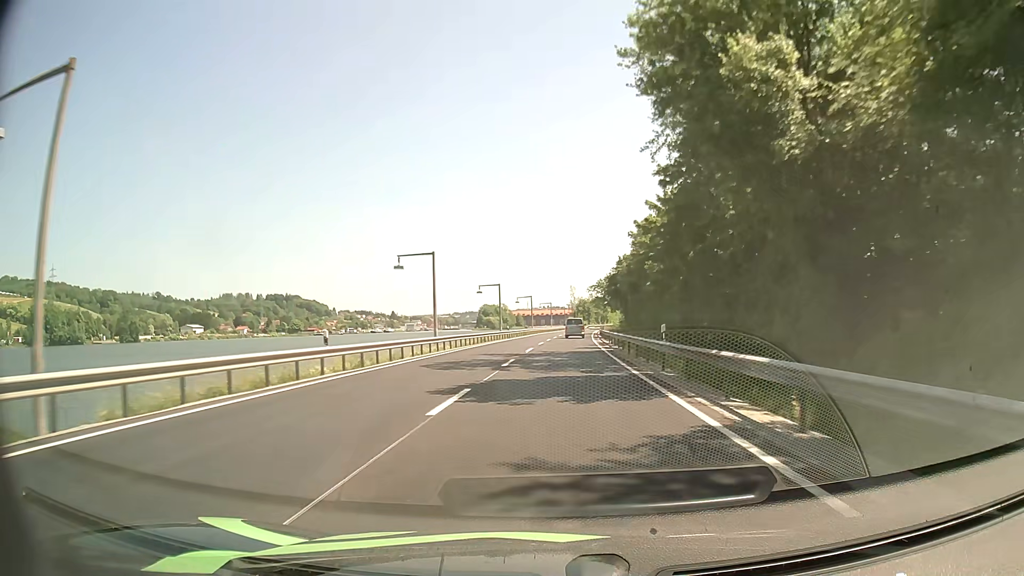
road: primary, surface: asphalt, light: Day
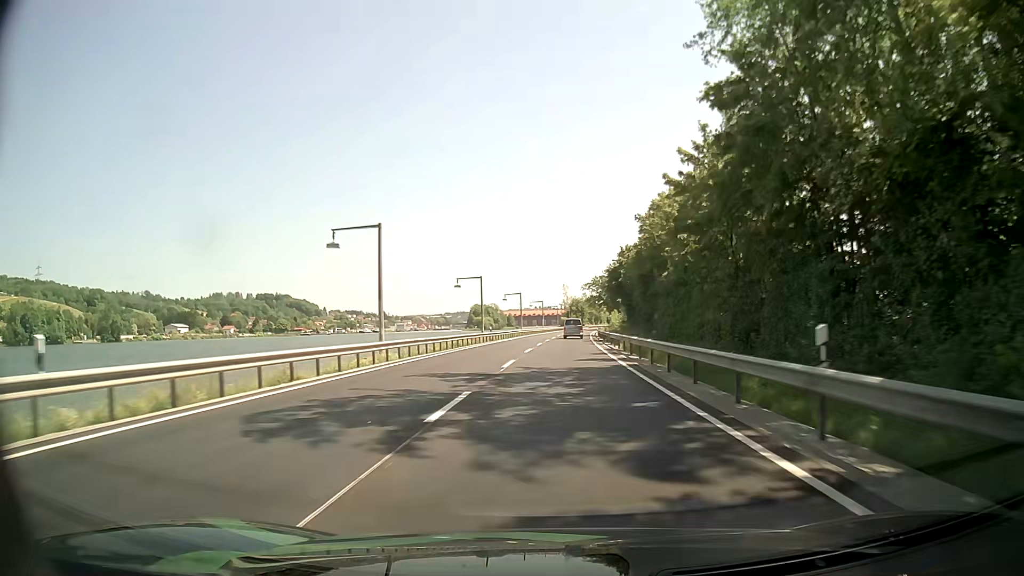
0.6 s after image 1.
(+0.1, +12.6) m; +1°
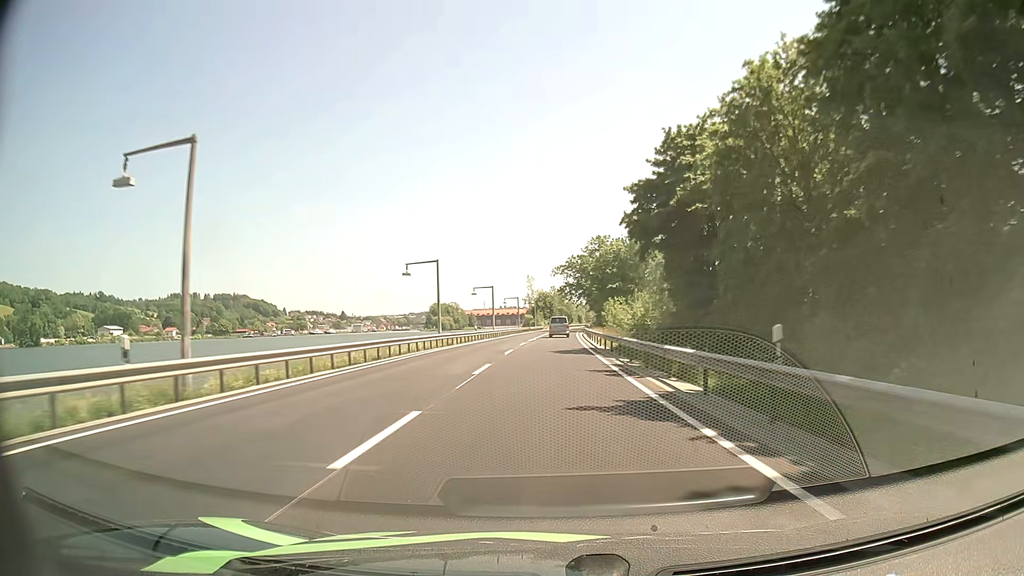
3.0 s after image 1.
(+1.5, +51.1) m; +3°
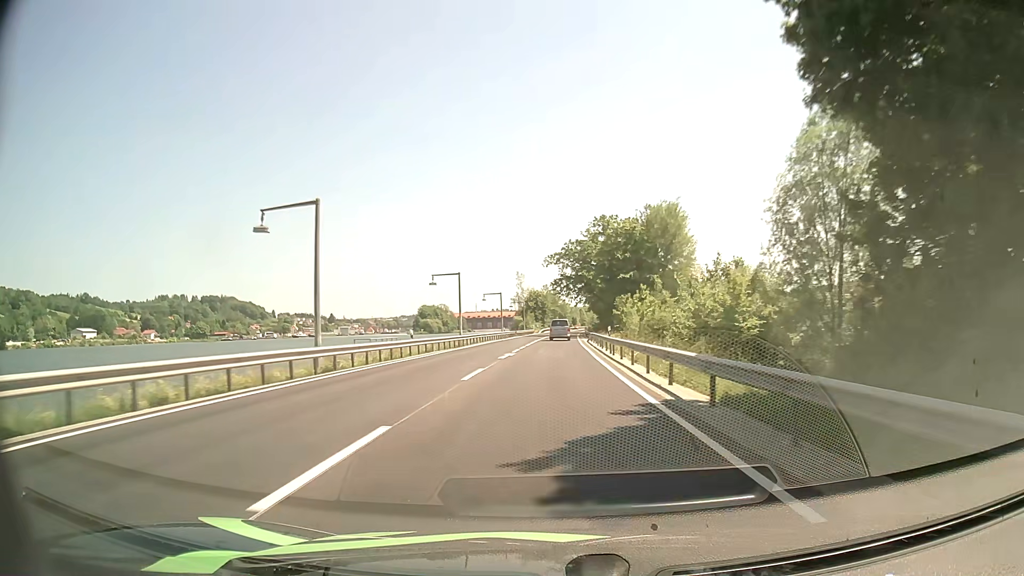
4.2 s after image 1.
(+0.1, +25.6) m; 0°
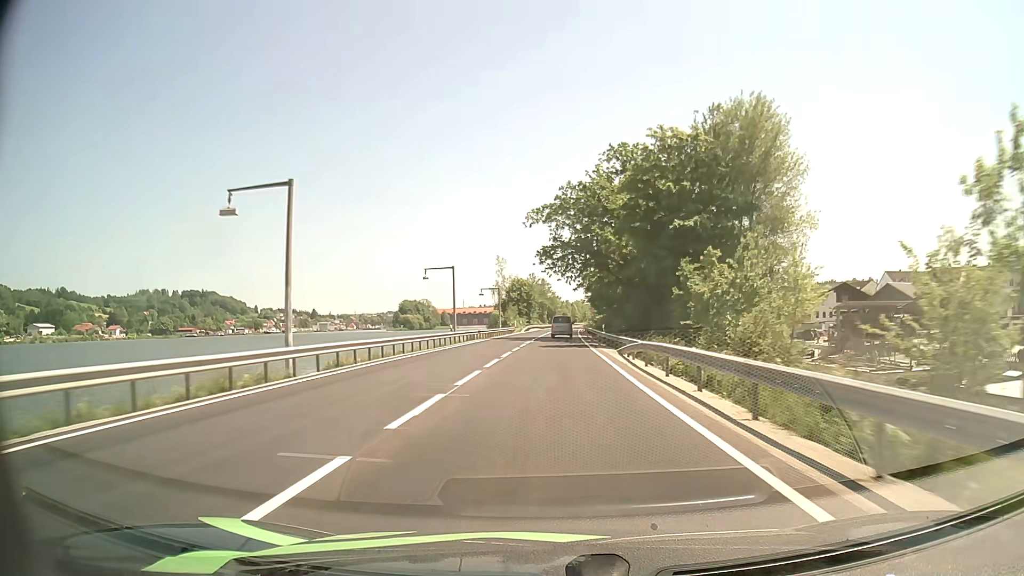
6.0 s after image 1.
(+0.4, +38.0) m; +1°
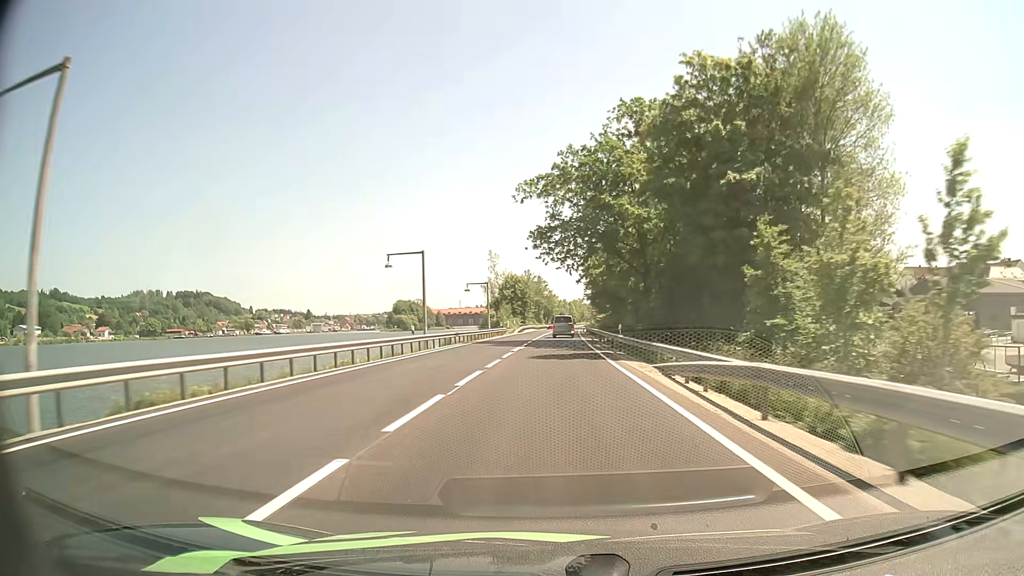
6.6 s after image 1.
(0.0, +12.3) m; 0°
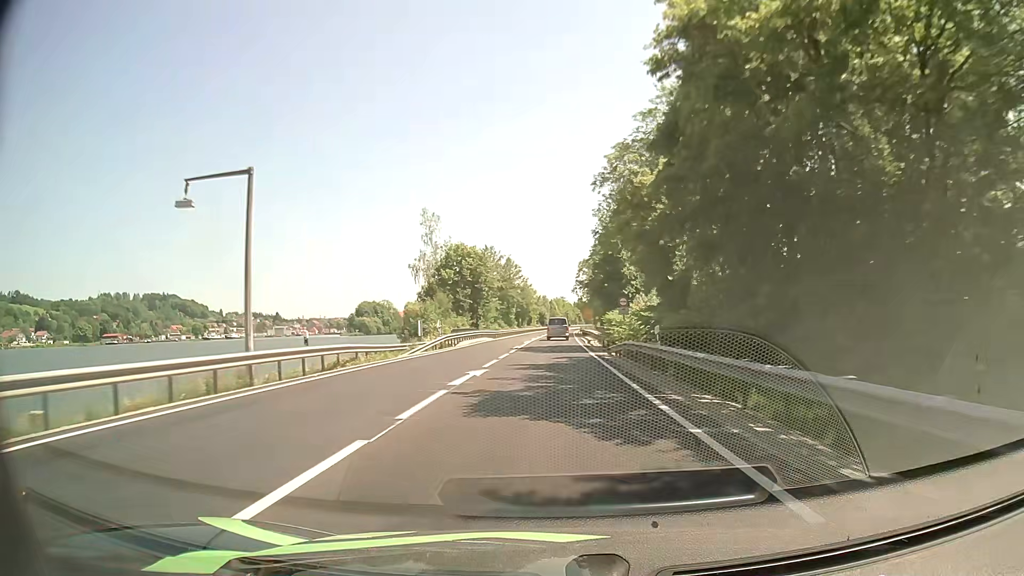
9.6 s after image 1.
(+1.0, +60.2) m; +2°
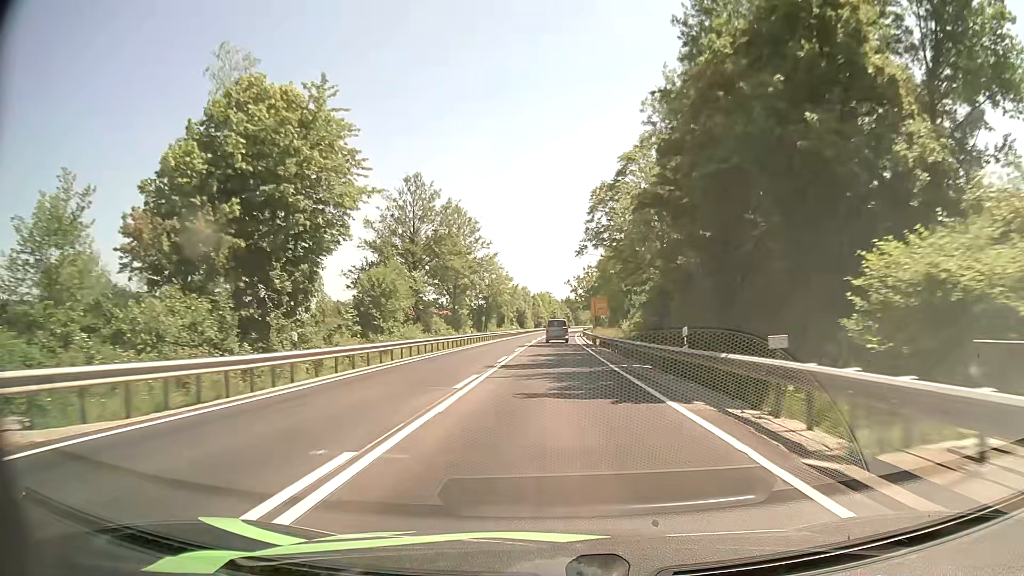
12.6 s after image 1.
(+0.5, +60.7) m; +1°
(0, +10) (0, +20) (0, +30) (0, +40) (+1, +50) (+1, +60) (+1, +70) (+1, +80) (+1, +90) (+2, +100) m
